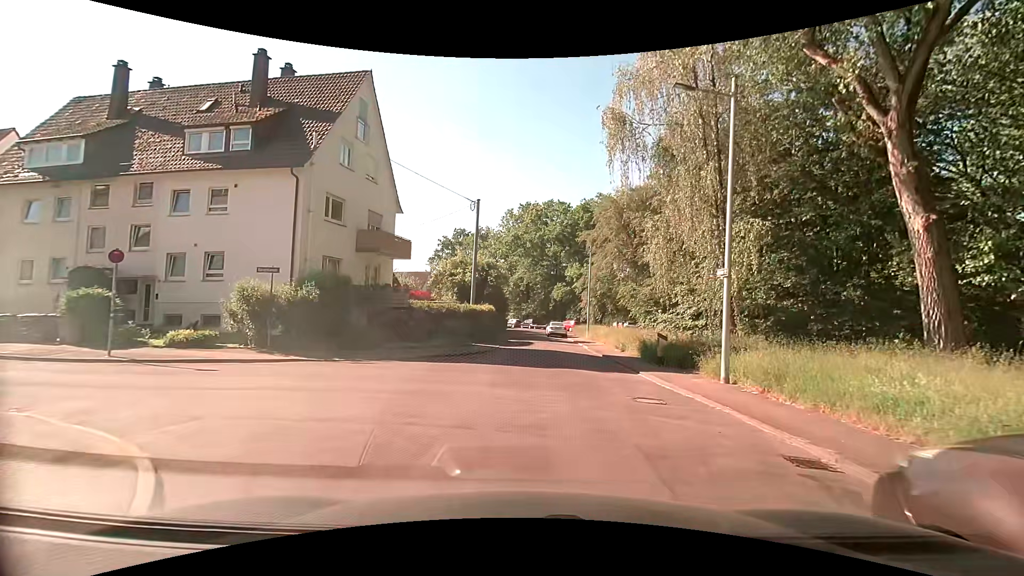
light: Day
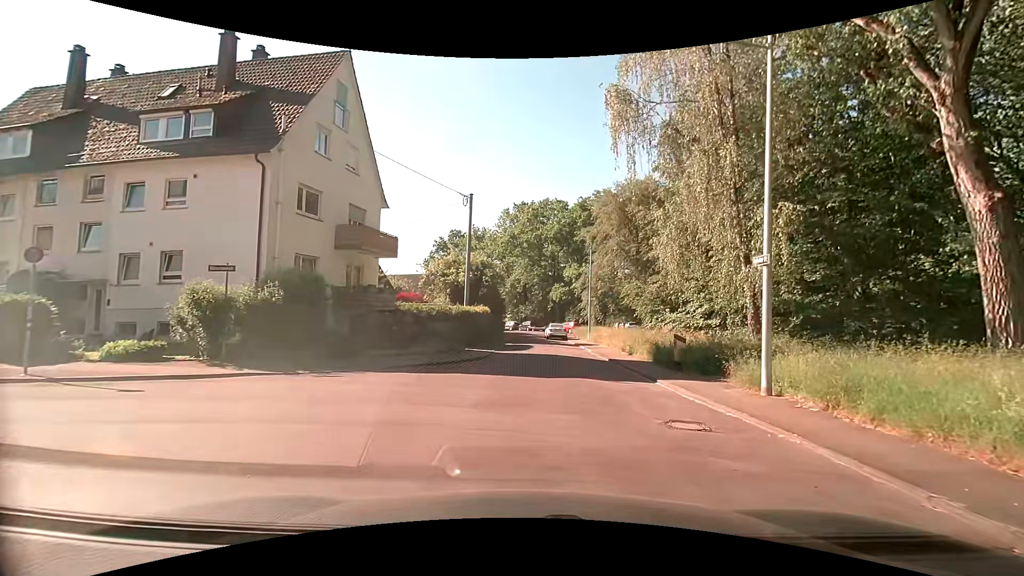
(0.0, +2.4) m; 0°
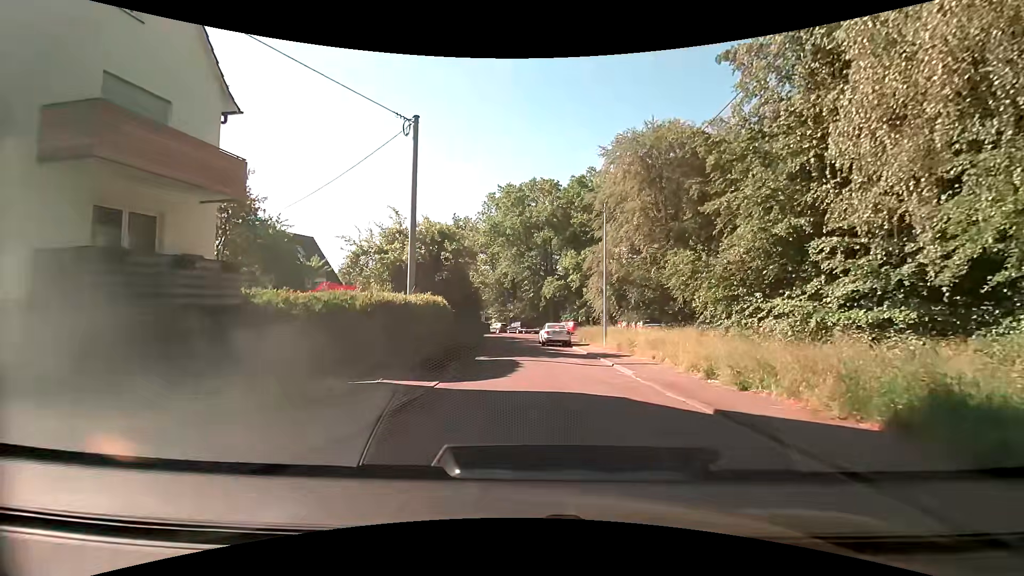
(+0.1, +13.5) m; 0°
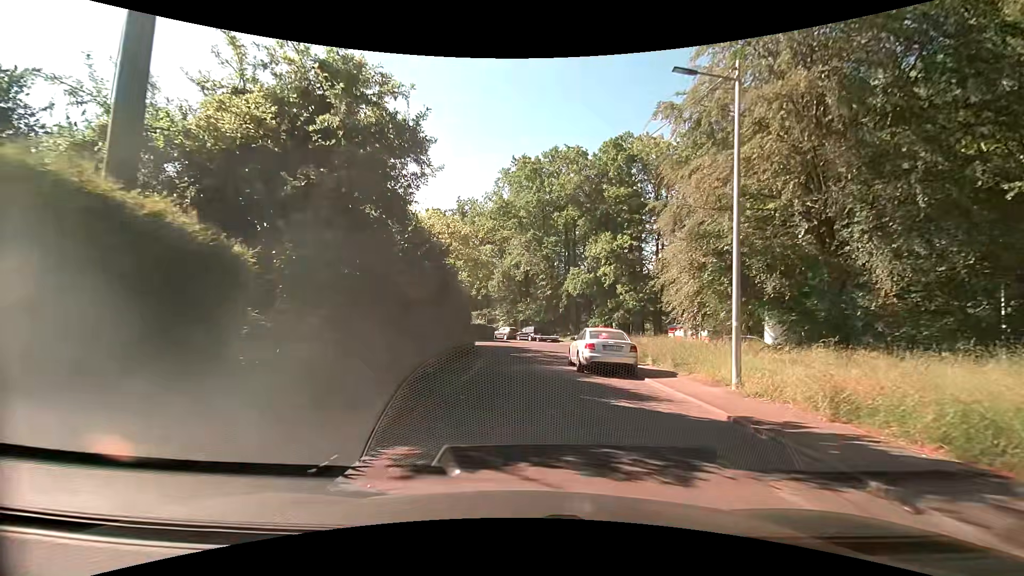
(-0.2, +15.7) m; 0°
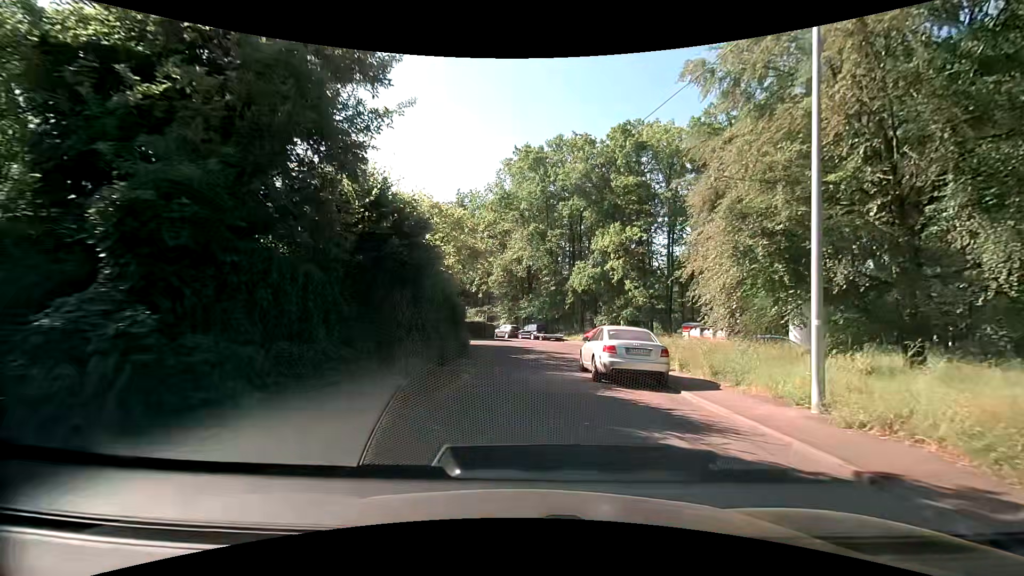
(-0.1, +3.1) m; 0°
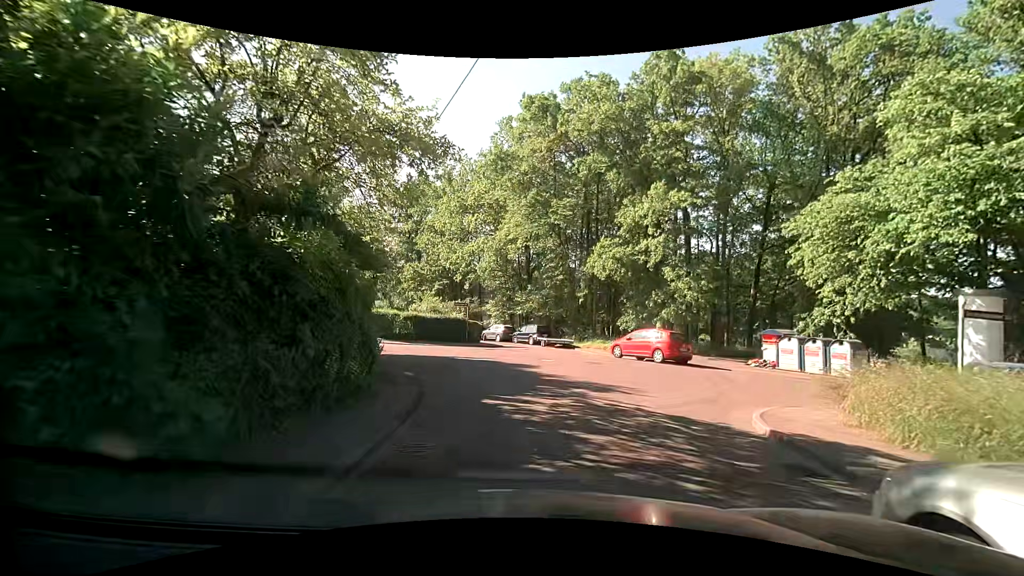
(-0.4, +13.5) m; -1°
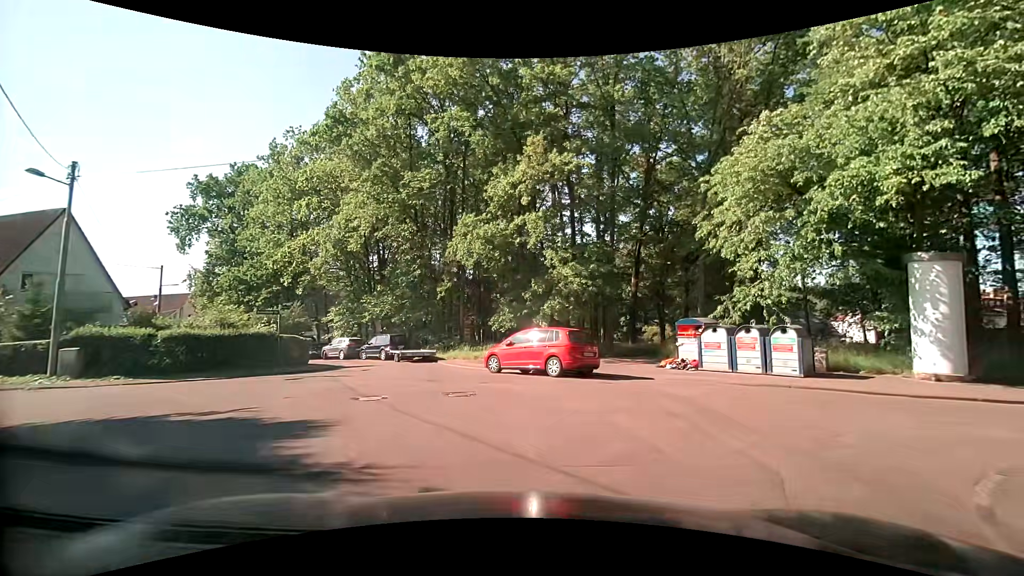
(+0.7, +8.4) m; +17°
